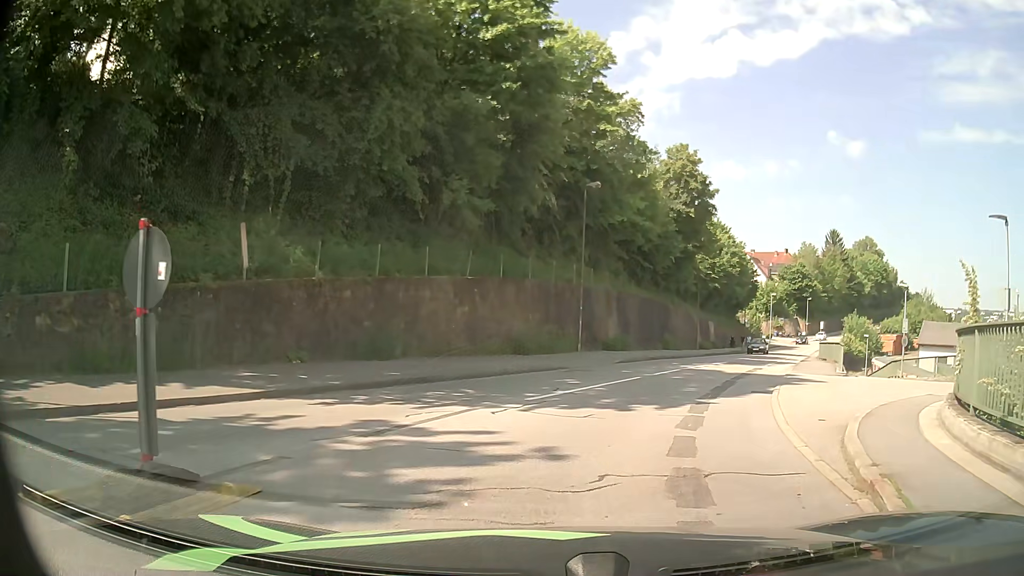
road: residential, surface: asphalt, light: Day
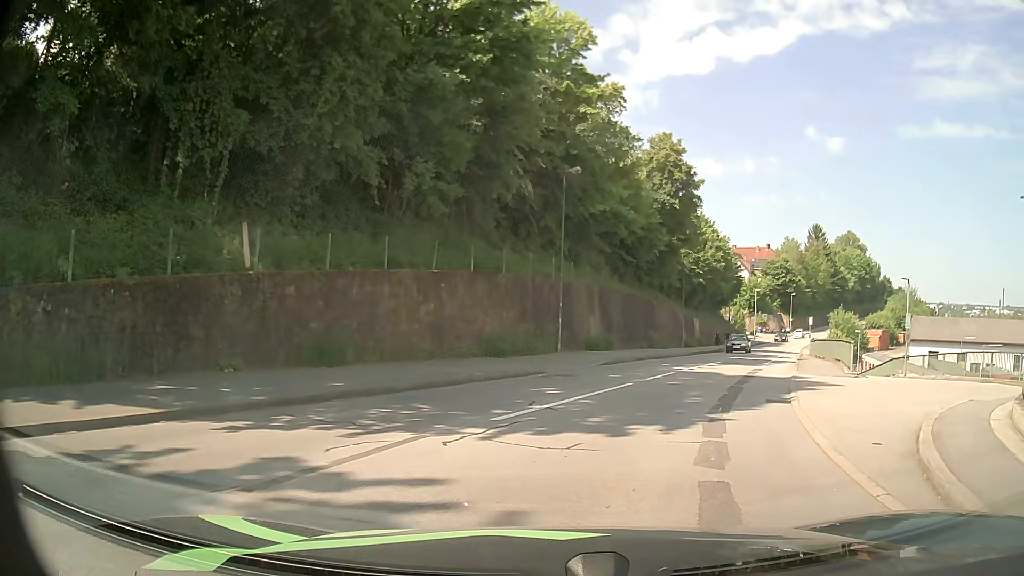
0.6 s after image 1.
(0.0, +2.6) m; +1°
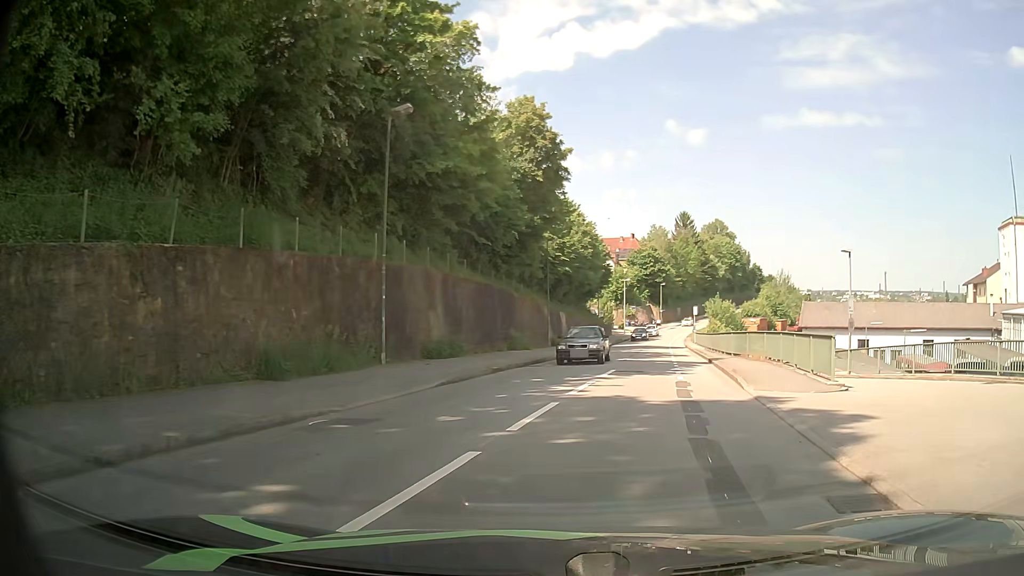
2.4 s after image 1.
(+0.8, +8.5) m; +11°
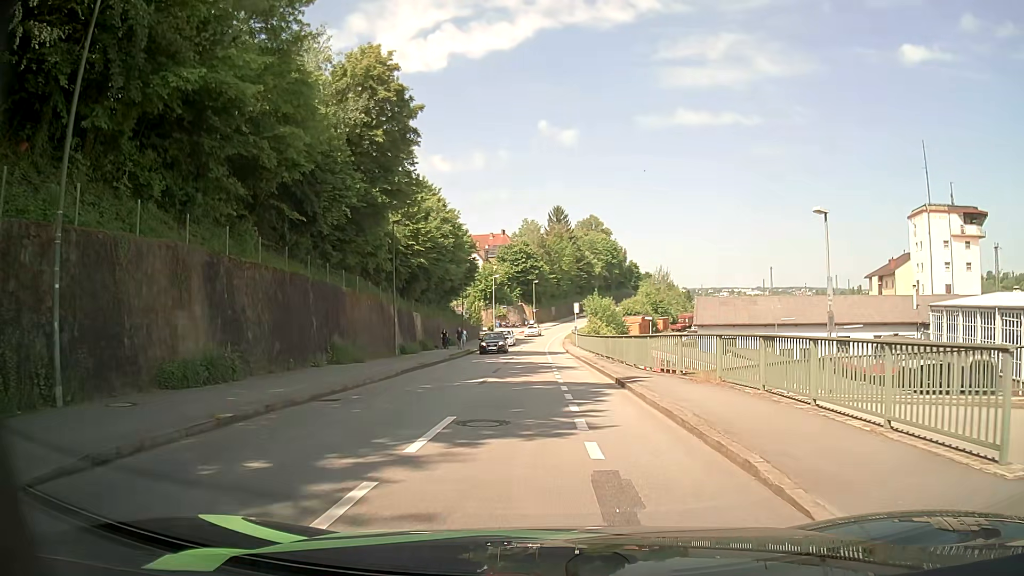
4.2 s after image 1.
(+1.2, +9.8) m; +12°
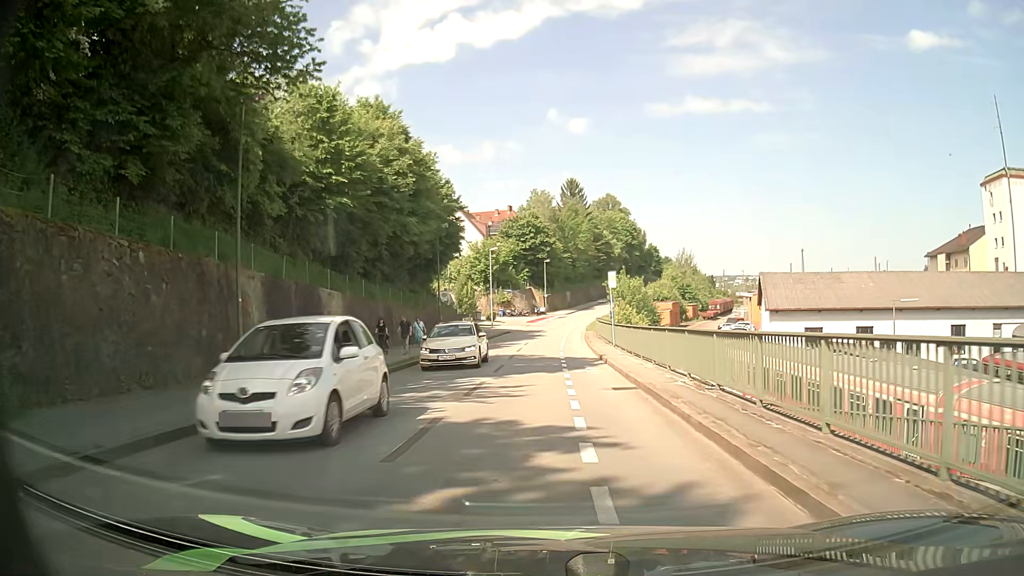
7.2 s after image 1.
(-0.2, +21.4) m; -1°
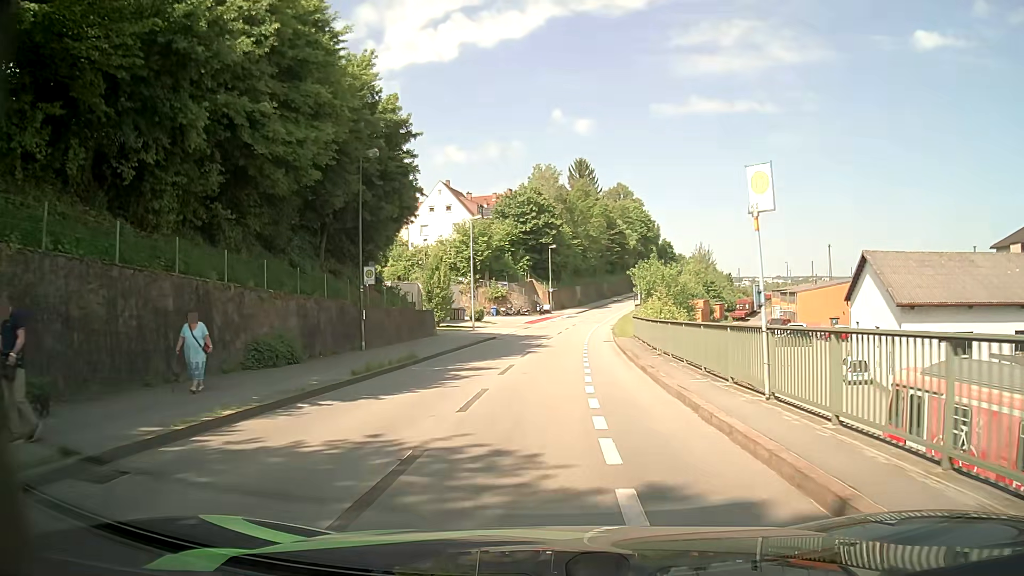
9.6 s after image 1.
(0.0, +20.7) m; 0°
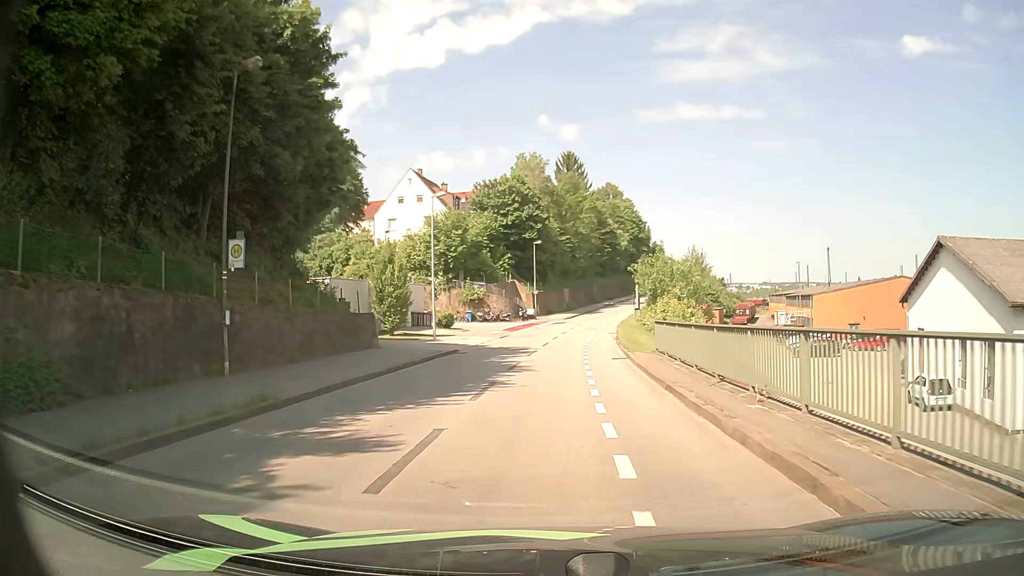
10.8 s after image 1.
(+0.1, +10.7) m; +1°
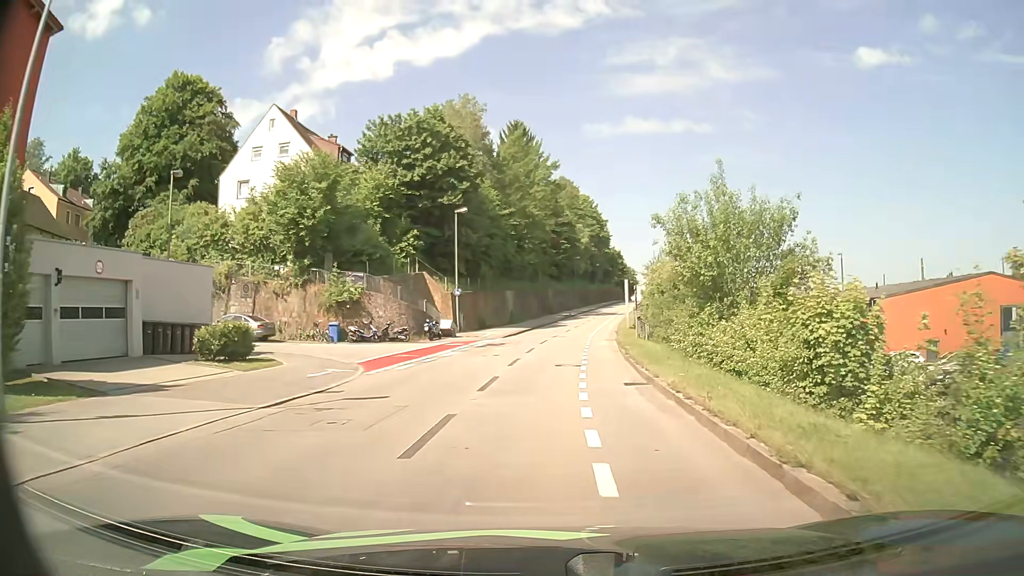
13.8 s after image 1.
(+0.9, +28.7) m; +4°
(0, +10) (+1, +20) (+1, +30) (+2, +40) (+3, +50) (+5, +60) (+6, +70) (+8, +80) (+10, +89) (+12, +99) m
